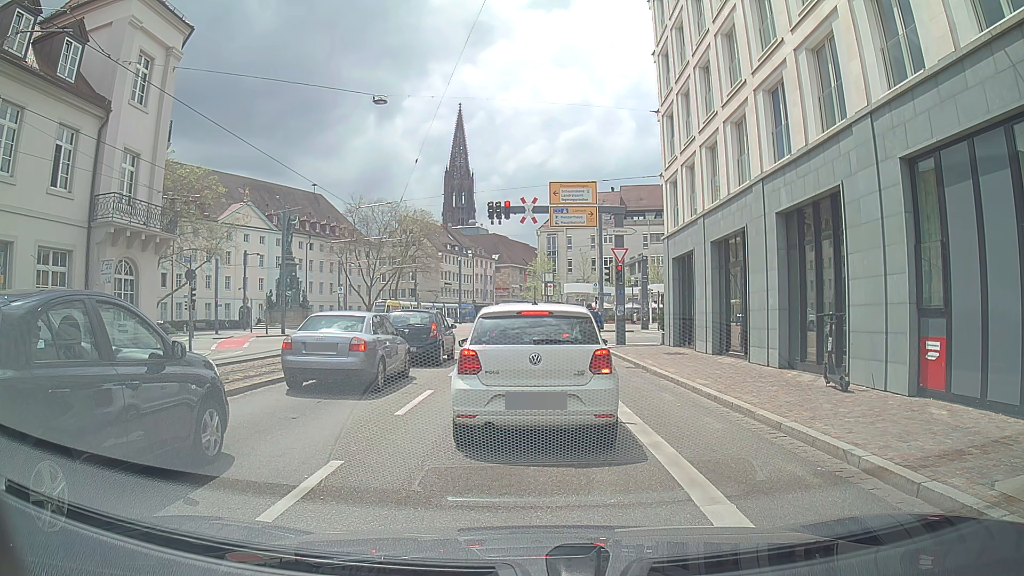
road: primary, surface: asphalt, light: Day
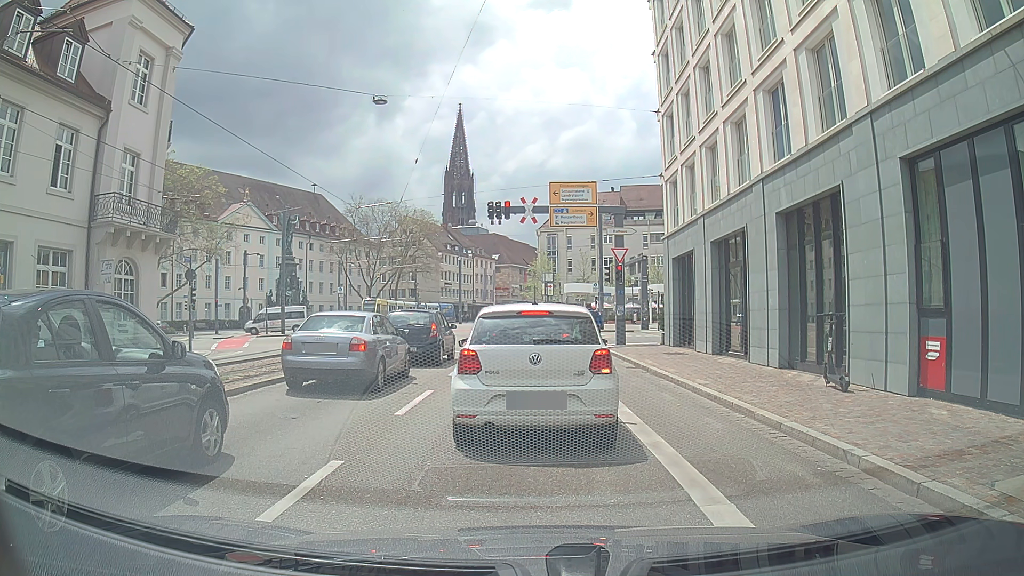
(0.0, 0.0) m; 0°
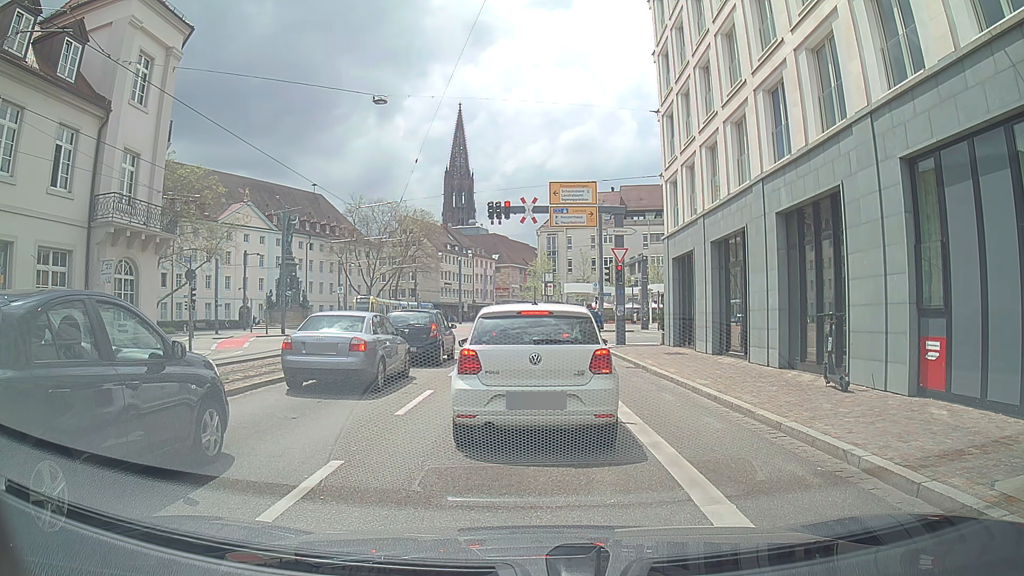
(0.0, 0.0) m; 0°
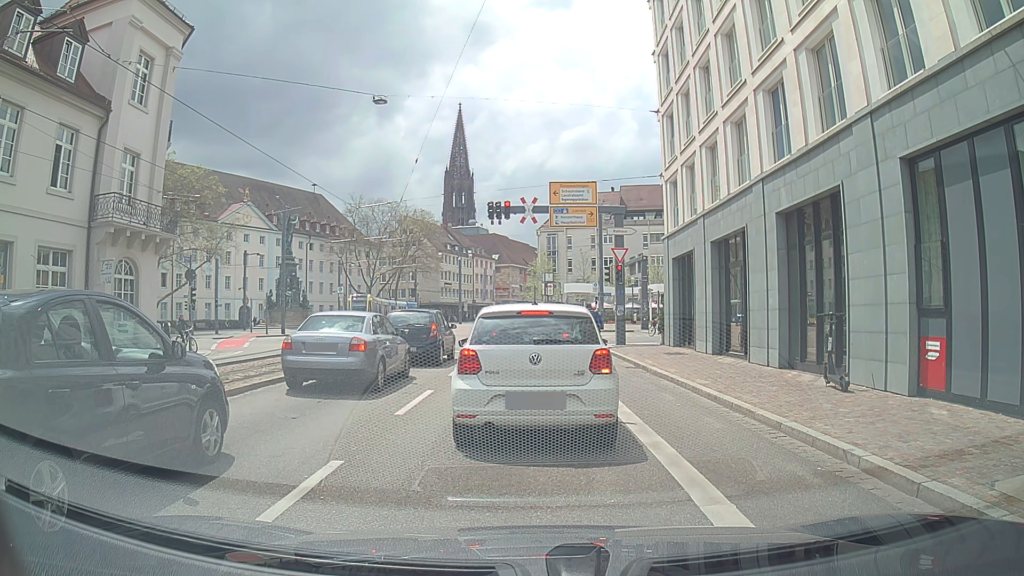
(0.0, 0.0) m; 0°
